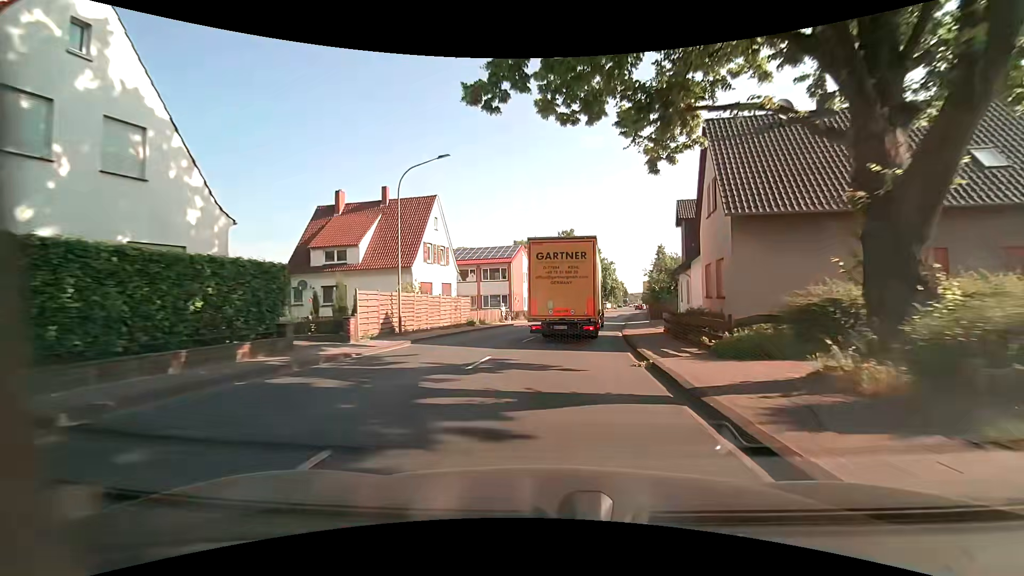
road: primary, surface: asphalt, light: Day
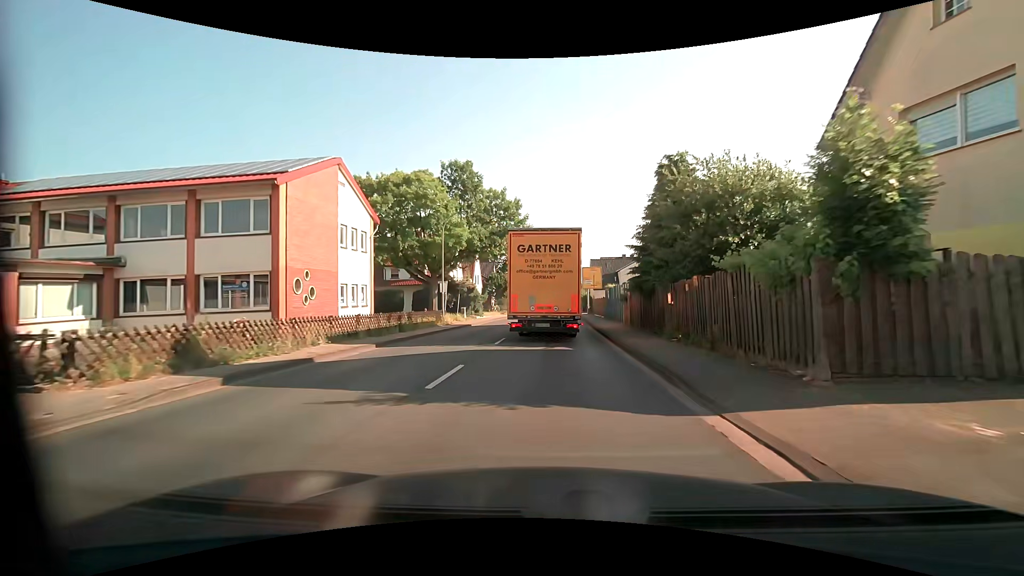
(+3.4, +38.1) m; +9°
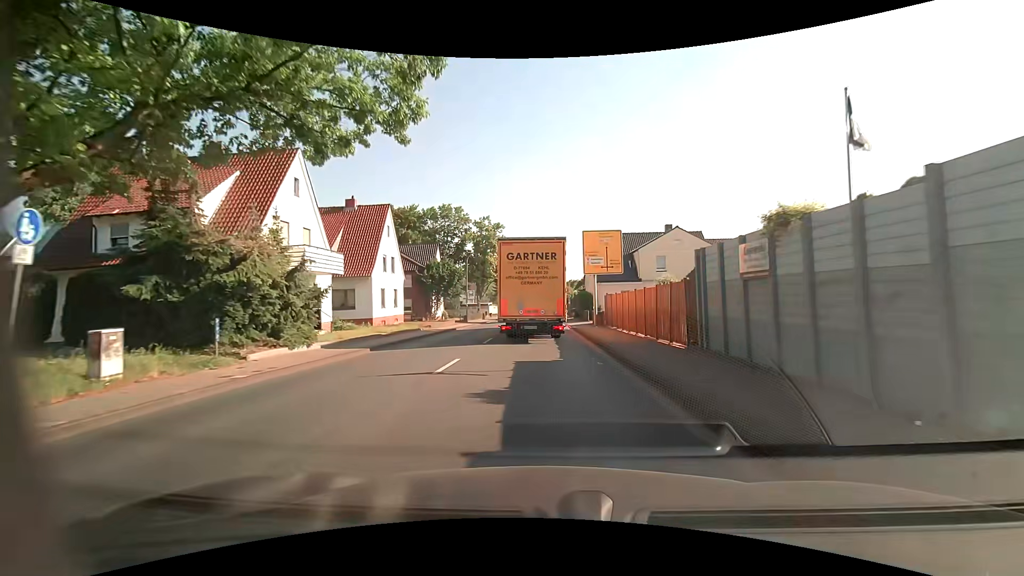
(+1.2, +33.6) m; +2°
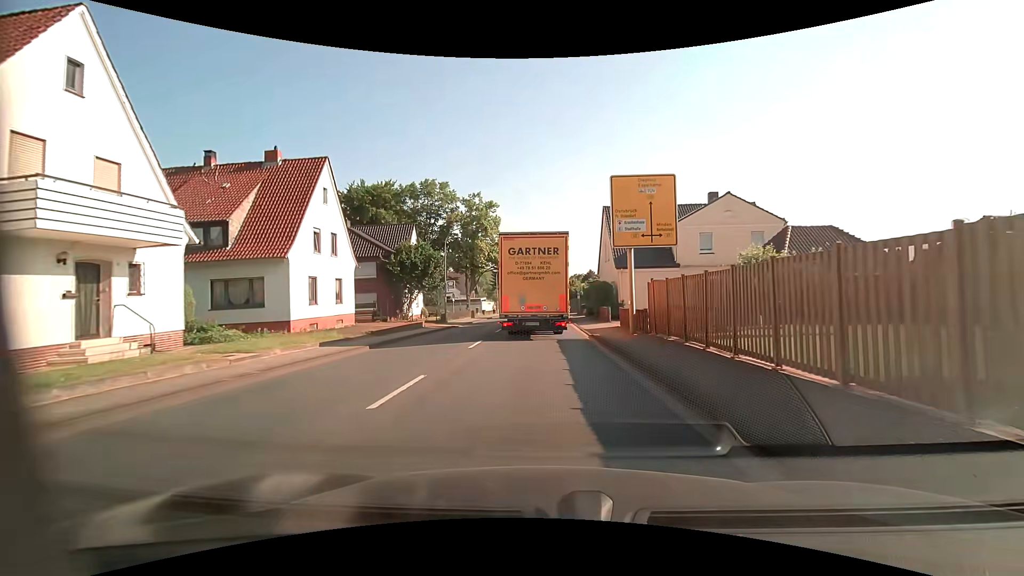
(+0.1, +12.6) m; 0°
